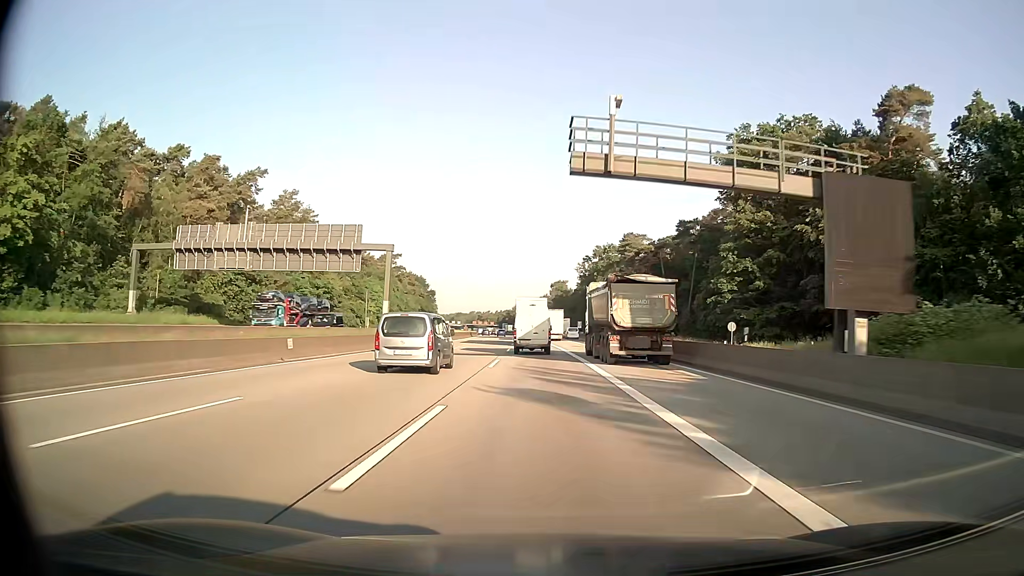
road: motorway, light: Day
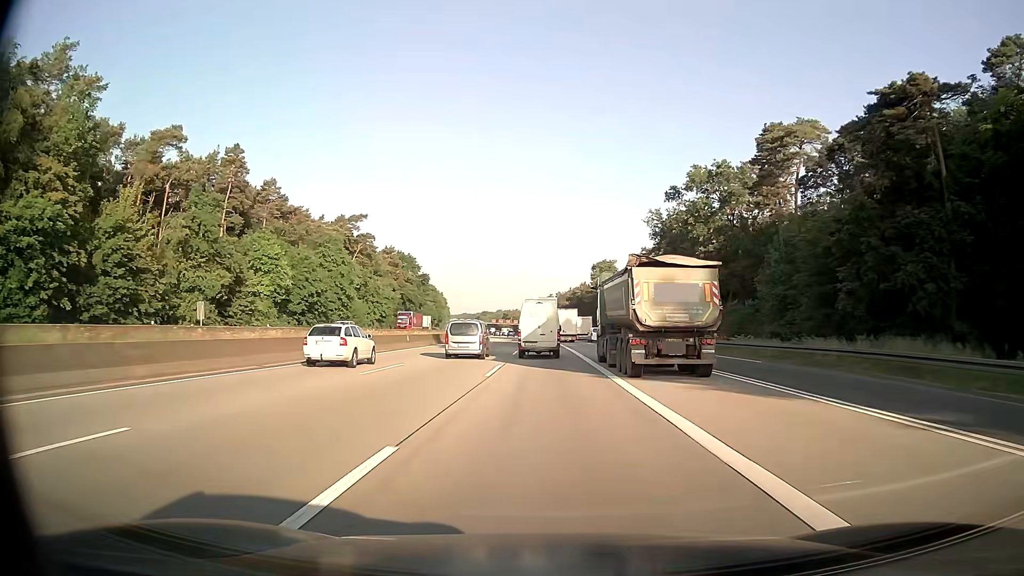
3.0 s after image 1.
(-1.9, +76.7) m; -3°
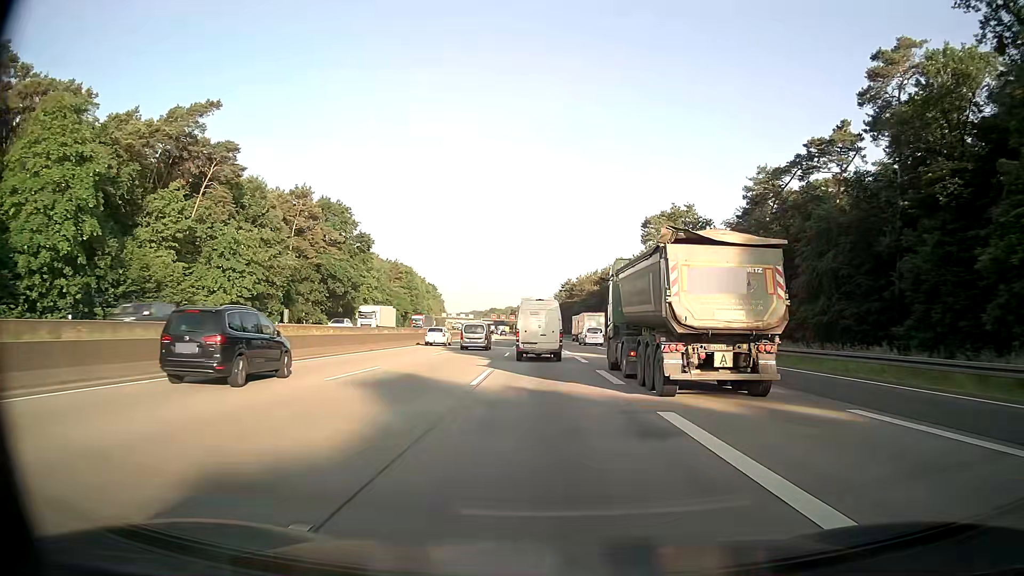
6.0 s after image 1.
(-0.8, +75.6) m; -1°
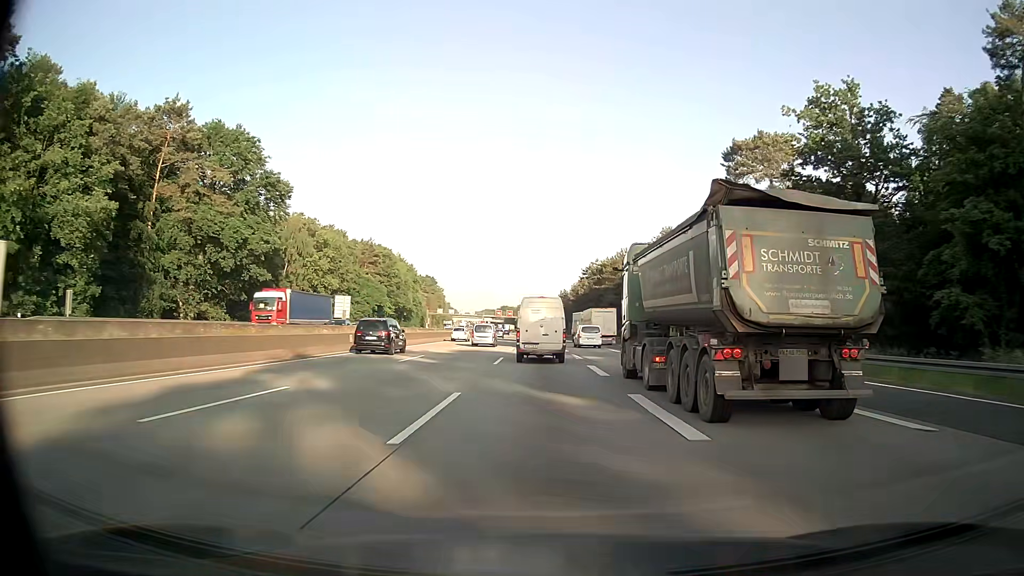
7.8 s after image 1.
(-0.6, +44.9) m; -1°
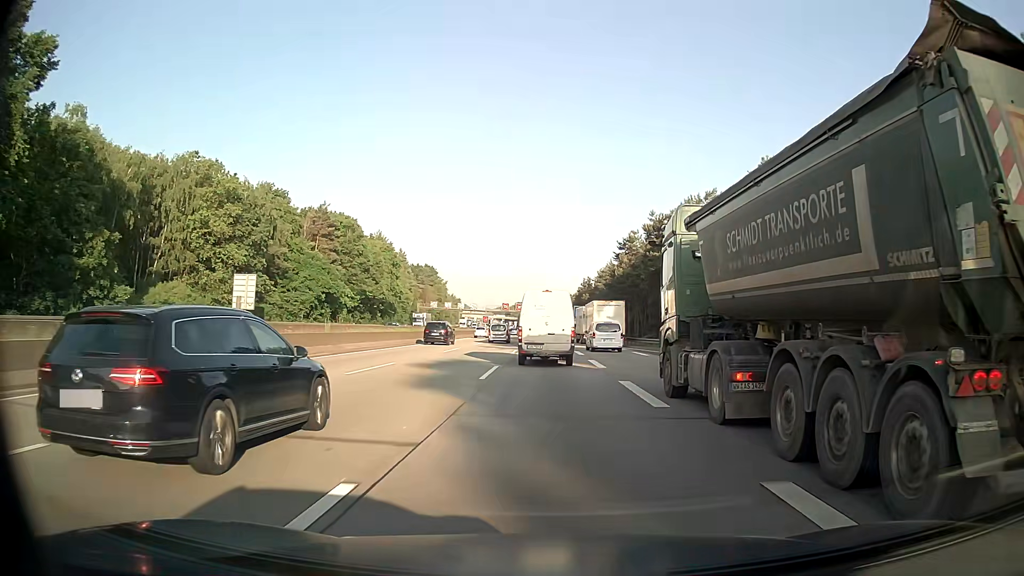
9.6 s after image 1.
(-0.4, +44.4) m; -1°
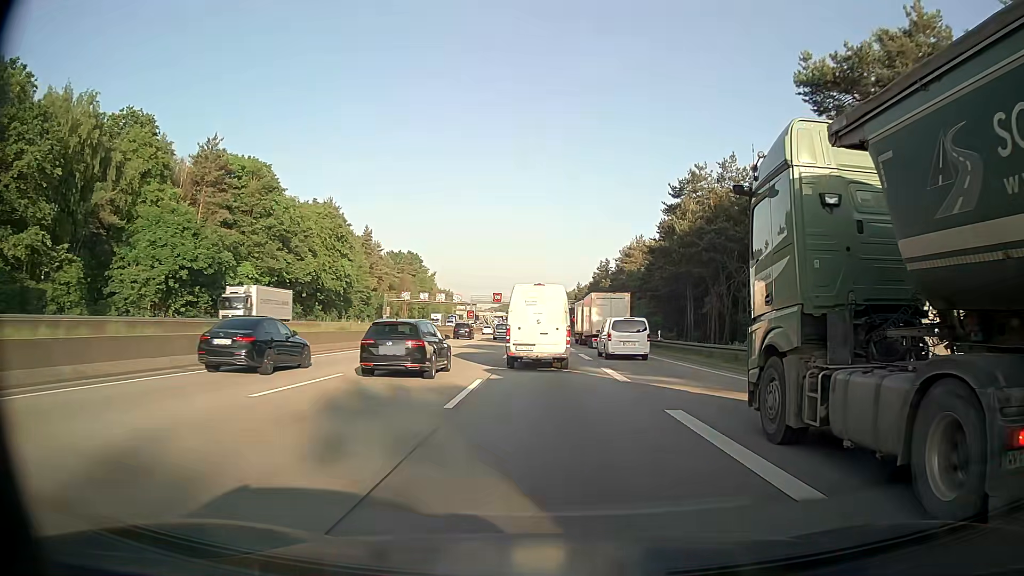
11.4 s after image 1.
(-0.2, +42.3) m; 0°
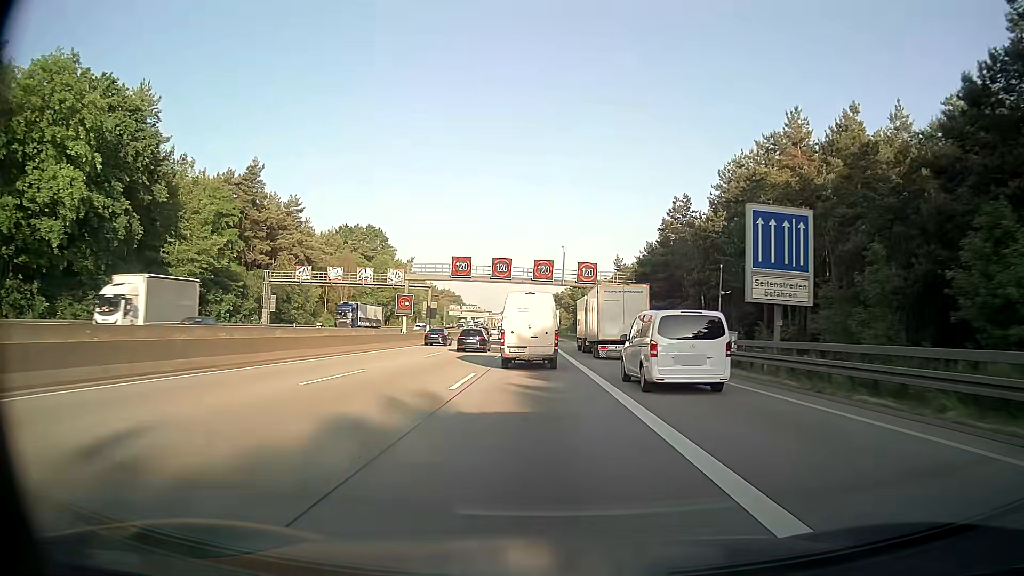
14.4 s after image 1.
(-0.5, +68.5) m; -1°
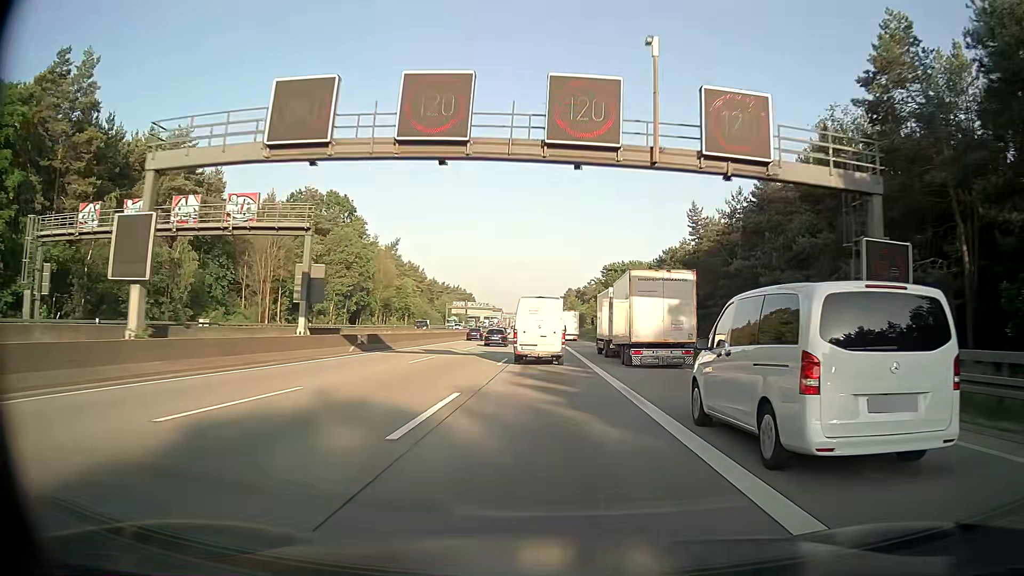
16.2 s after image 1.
(-0.8, +43.3) m; -2°
(0, +10) (0, +20) (0, +30) (0, +40) (0, +50) (0, +60) (0, +70) (0, +80) (0, +90) (-1, +100) m
